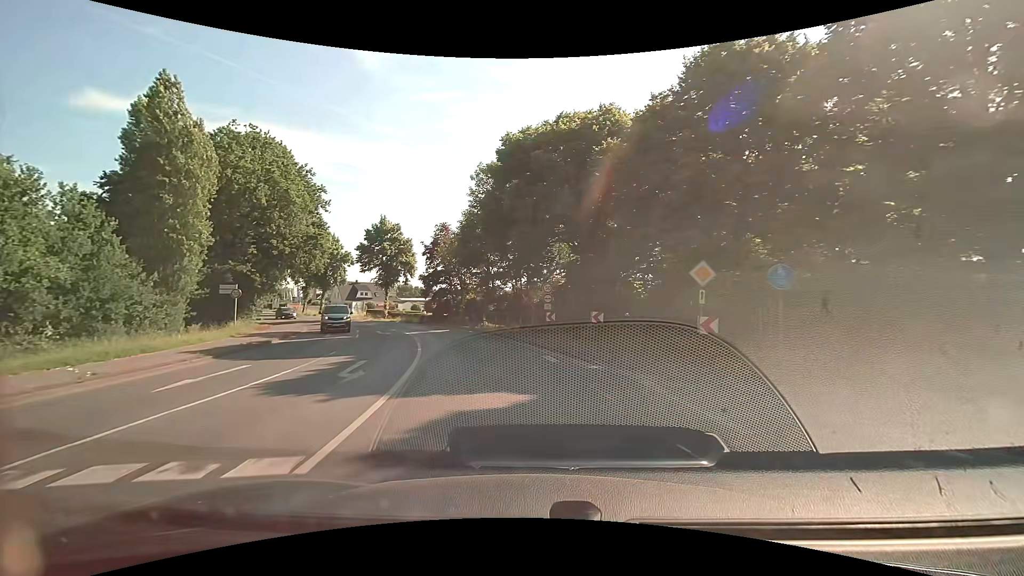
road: secondary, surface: asphalt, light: Day
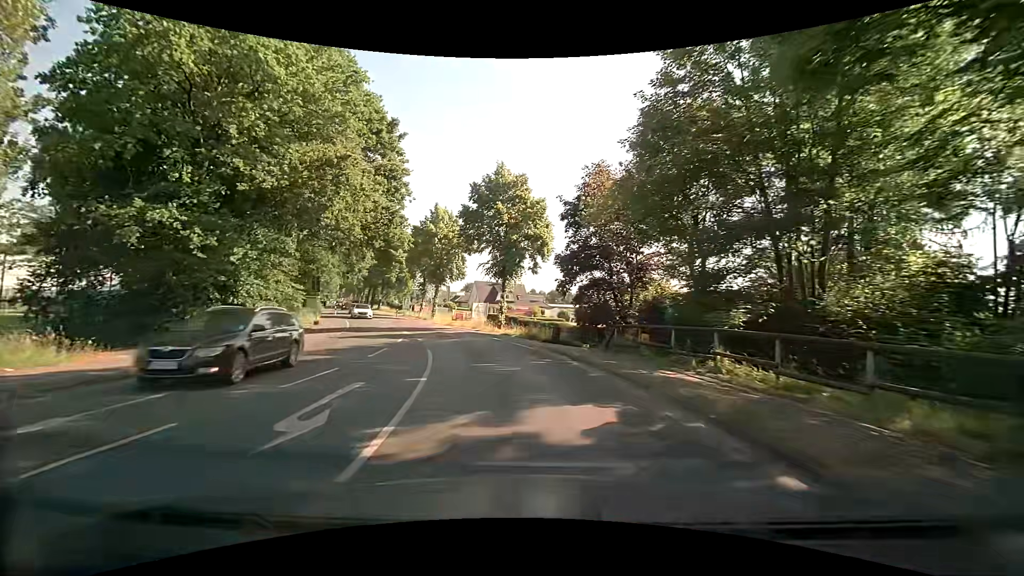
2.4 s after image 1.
(-4.0, +25.8) m; -18°
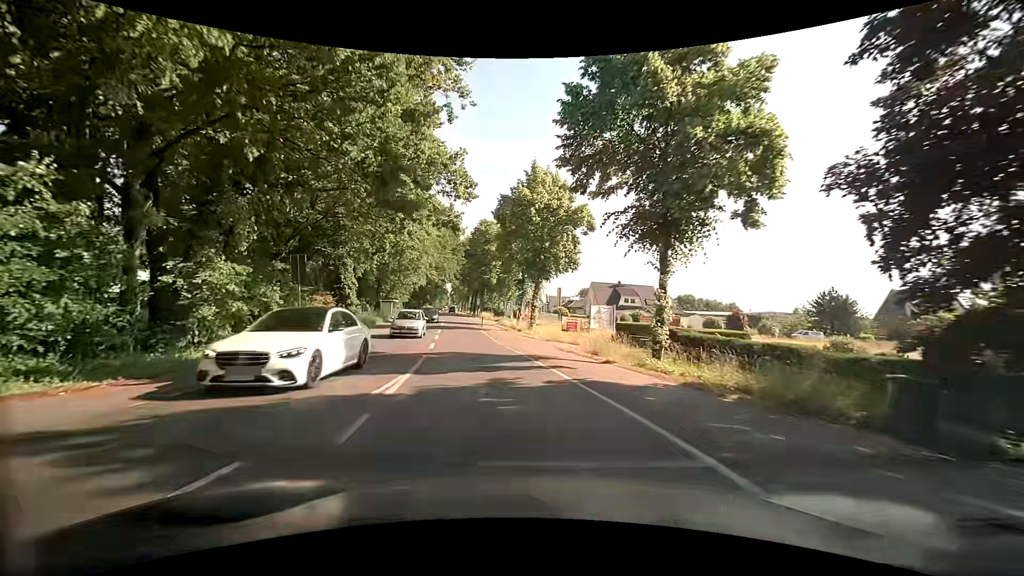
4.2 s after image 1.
(-2.2, +20.4) m; -13°
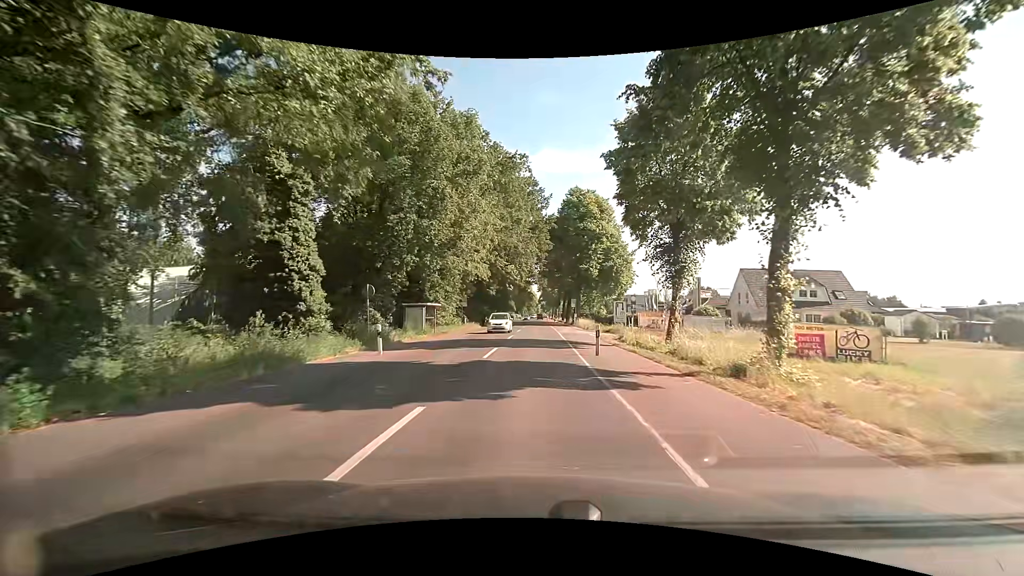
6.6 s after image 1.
(-3.6, +28.3) m; -10°
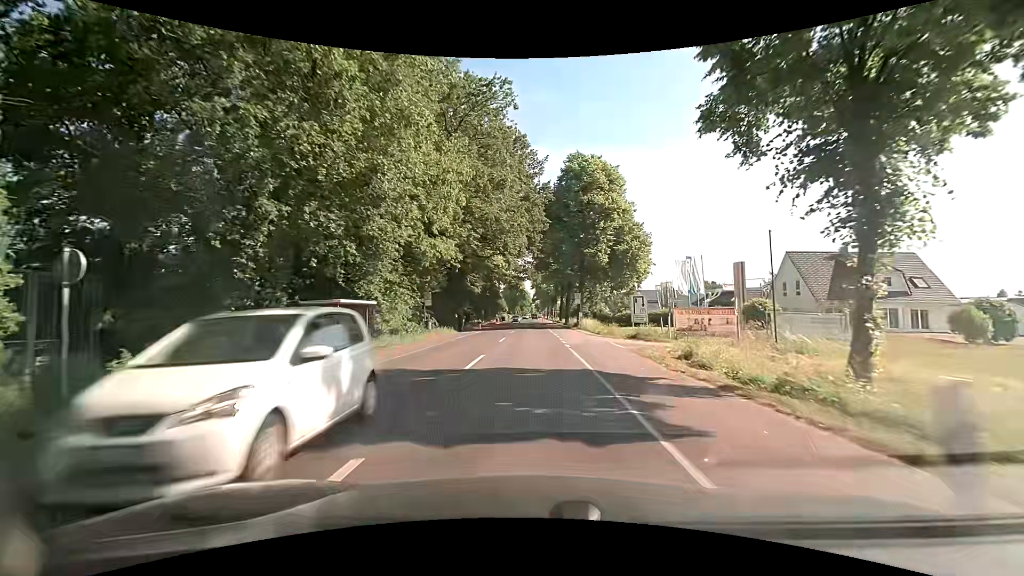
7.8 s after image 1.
(-0.2, +14.7) m; -1°
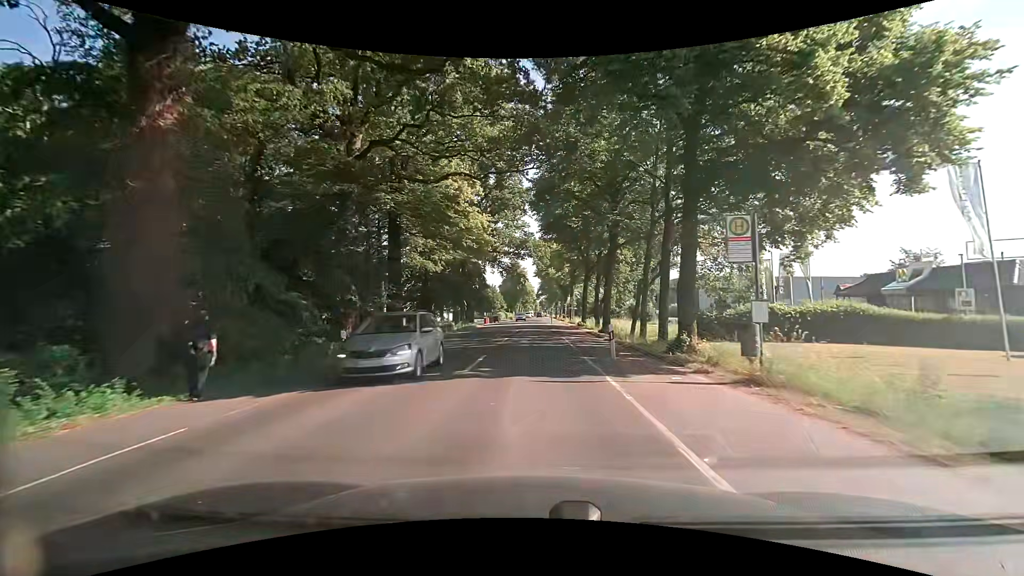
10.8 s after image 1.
(+0.2, +37.2) m; 0°
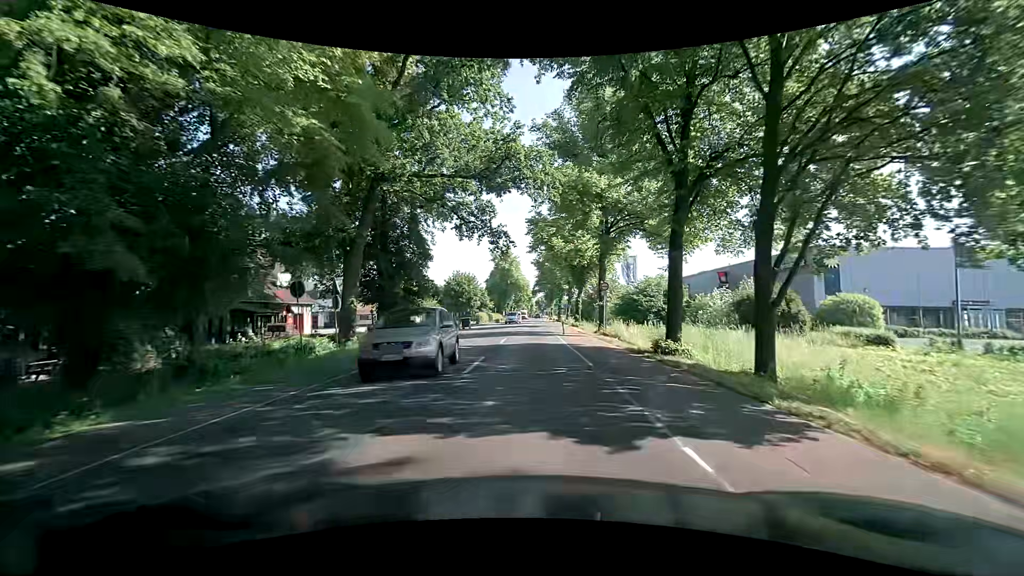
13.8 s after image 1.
(0.0, +36.5) m; +2°
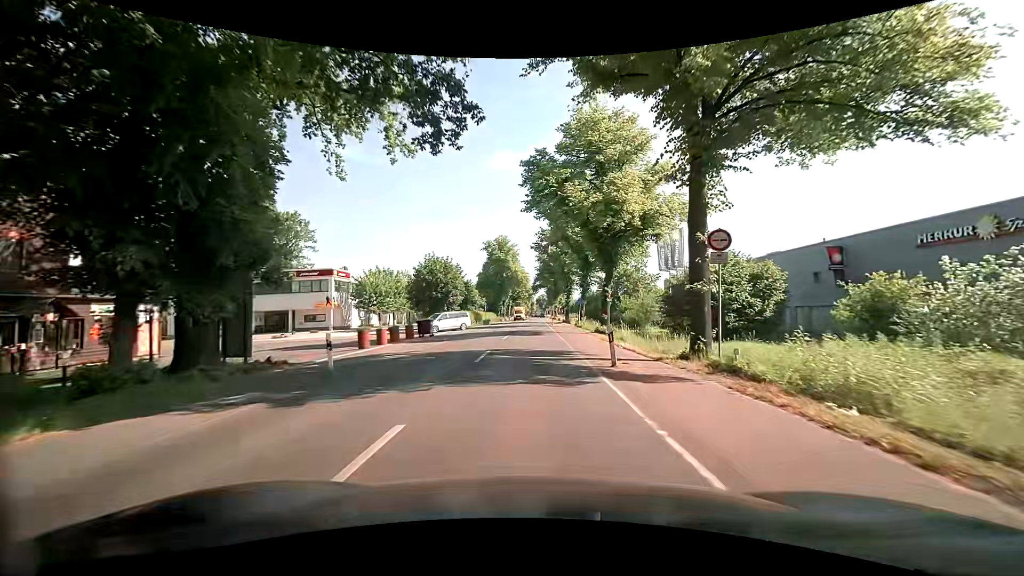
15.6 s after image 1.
(-0.5, +21.7) m; -2°
(0, +10) (0, +20) (0, +30) (0, +40) (0, +50) (+1, +60) (+1, +70) (+1, +80) (0, +90) (0, +100) m
